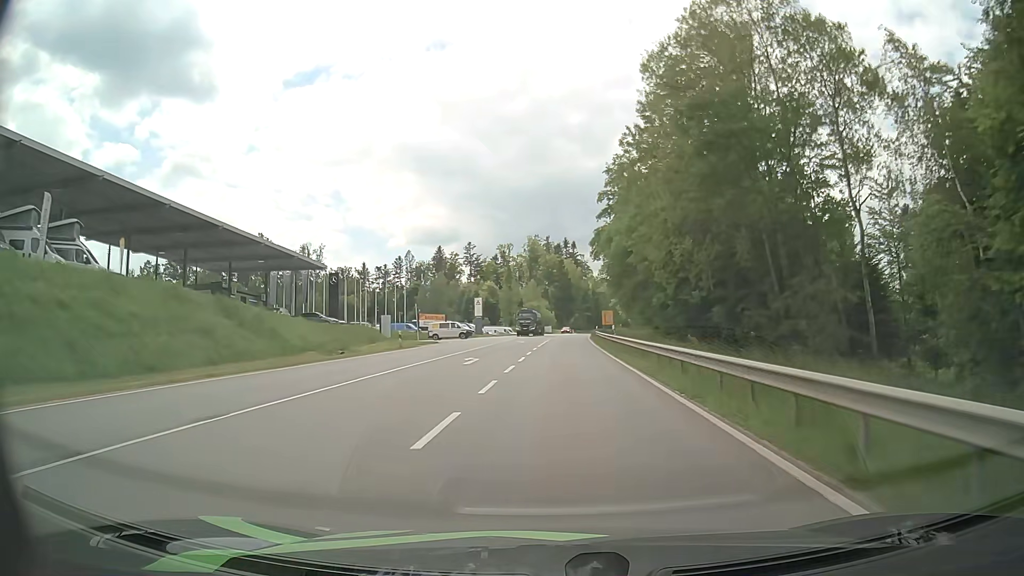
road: secondary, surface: asphalt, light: Day
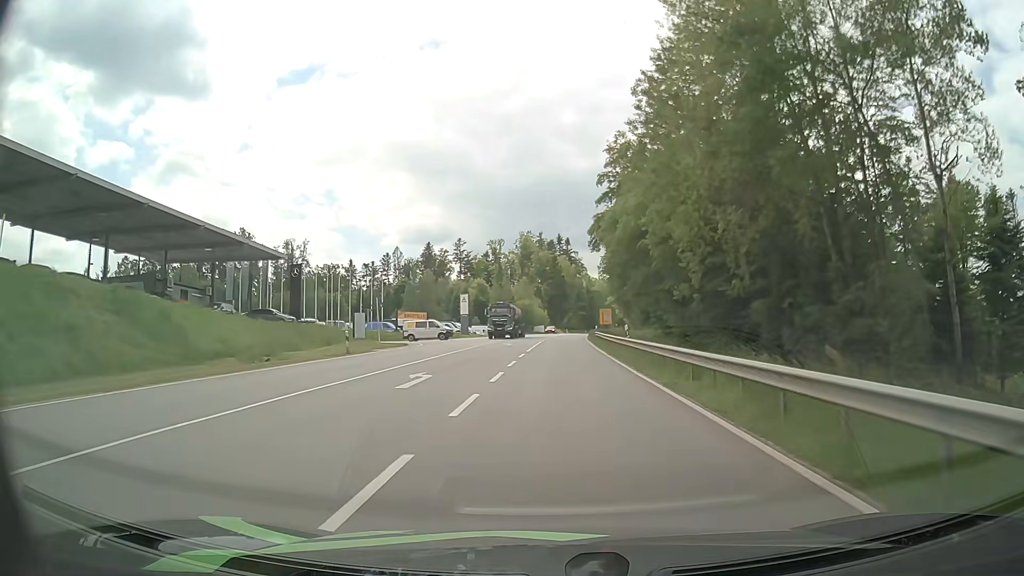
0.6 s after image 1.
(0.0, +9.6) m; 0°
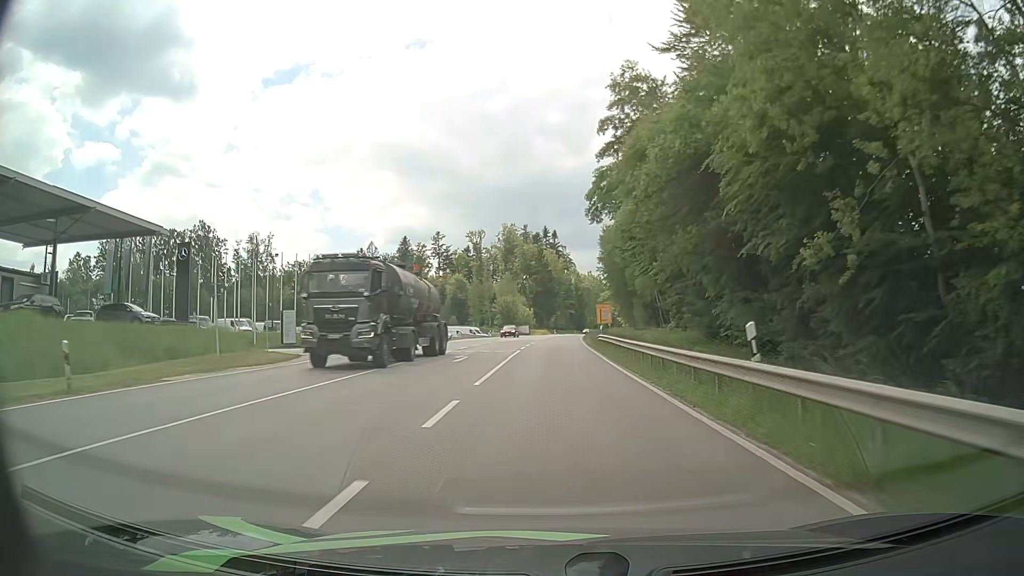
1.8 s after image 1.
(+0.2, +19.3) m; +1°
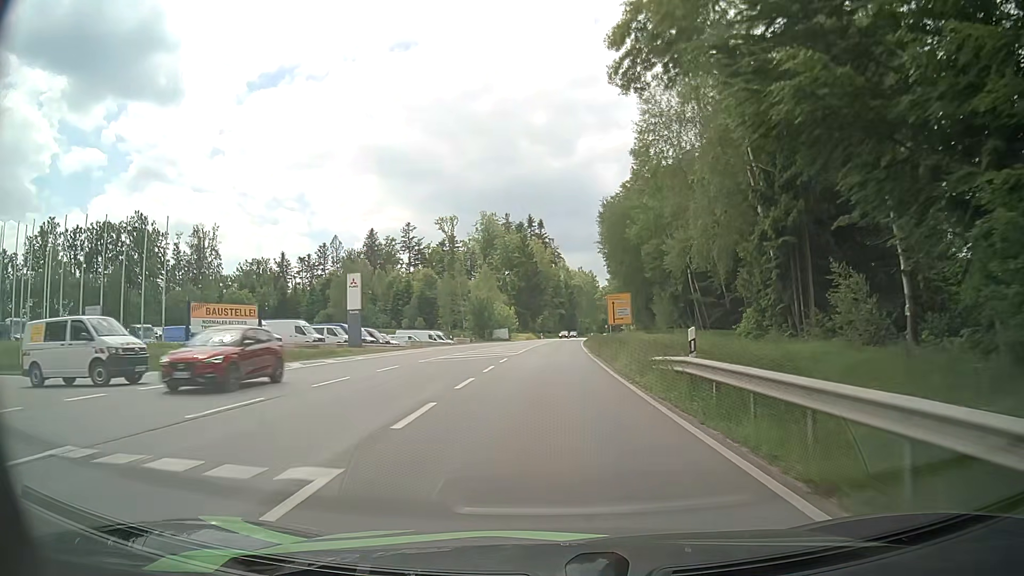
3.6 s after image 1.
(+0.5, +29.2) m; +1°
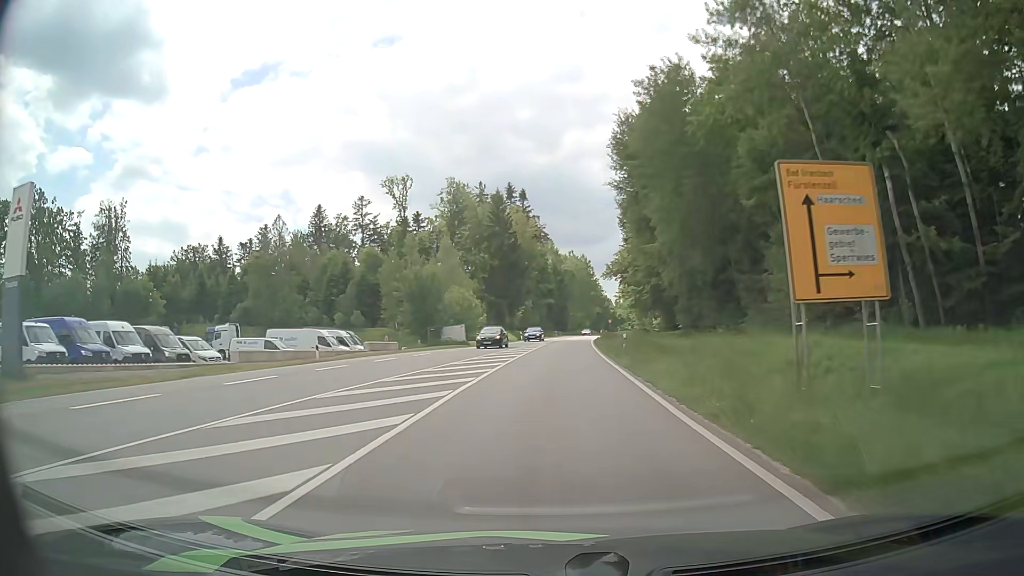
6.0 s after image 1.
(+0.6, +39.5) m; +1°
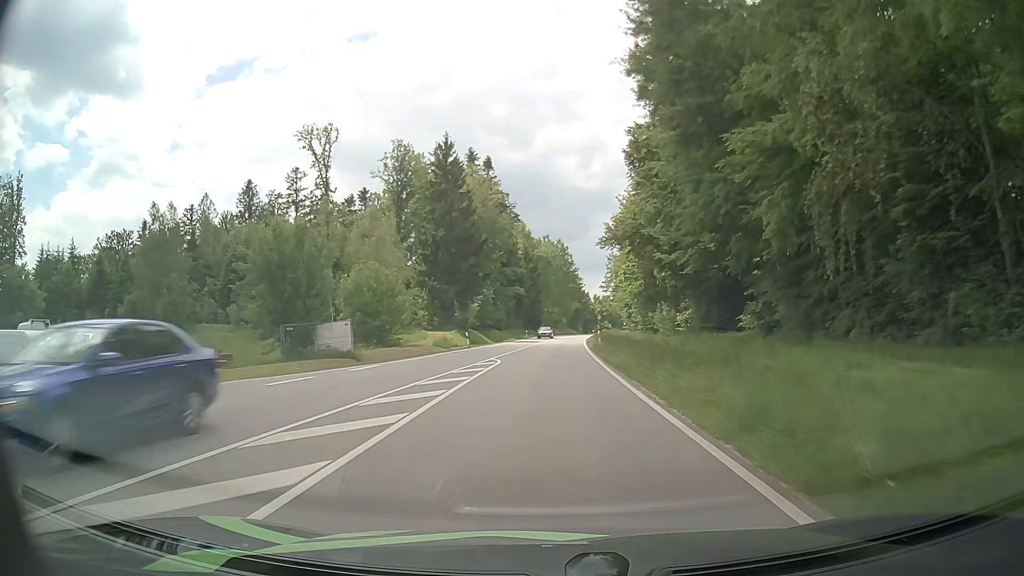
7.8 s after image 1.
(+0.6, +30.0) m; +2°
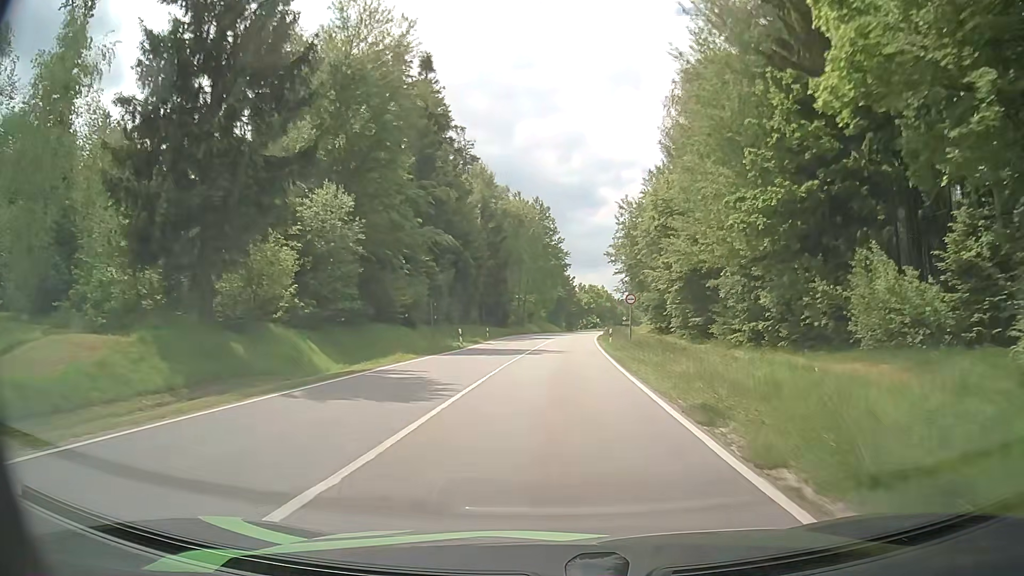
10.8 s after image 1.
(+0.9, +50.7) m; +2°
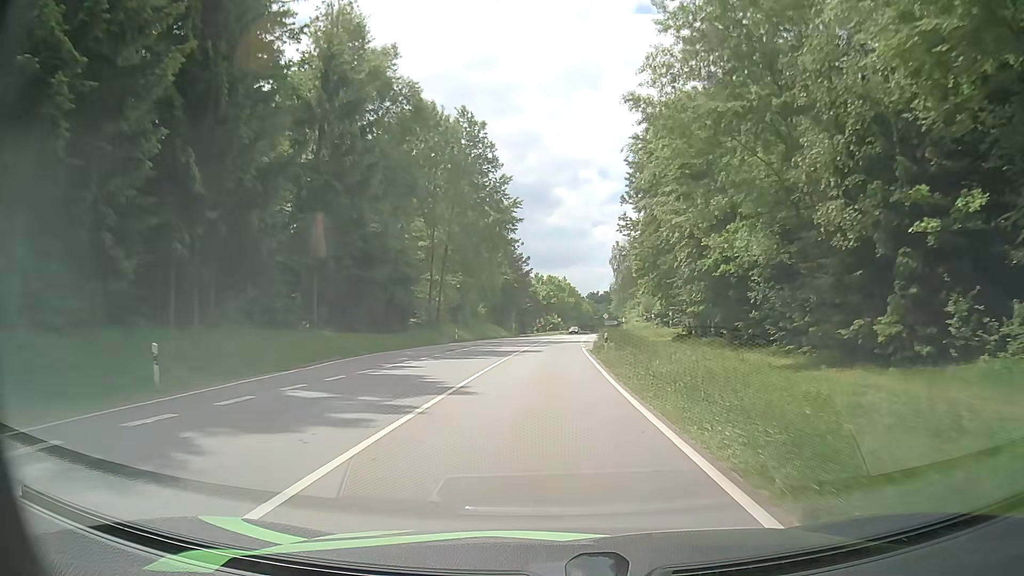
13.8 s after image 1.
(+1.7, +50.6) m; +4°
(0, +10) (0, +20) (0, +30) (0, +40) (+1, +50) (+1, +60) (+2, +70) (+2, +80) (+3, +90) (+4, +100) m
